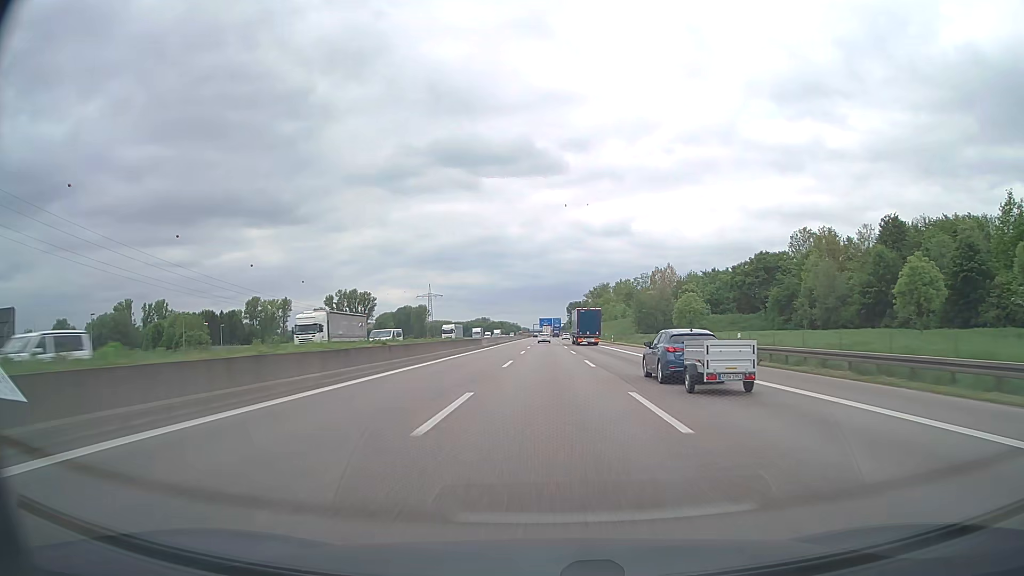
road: motorway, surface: asphalt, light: Day
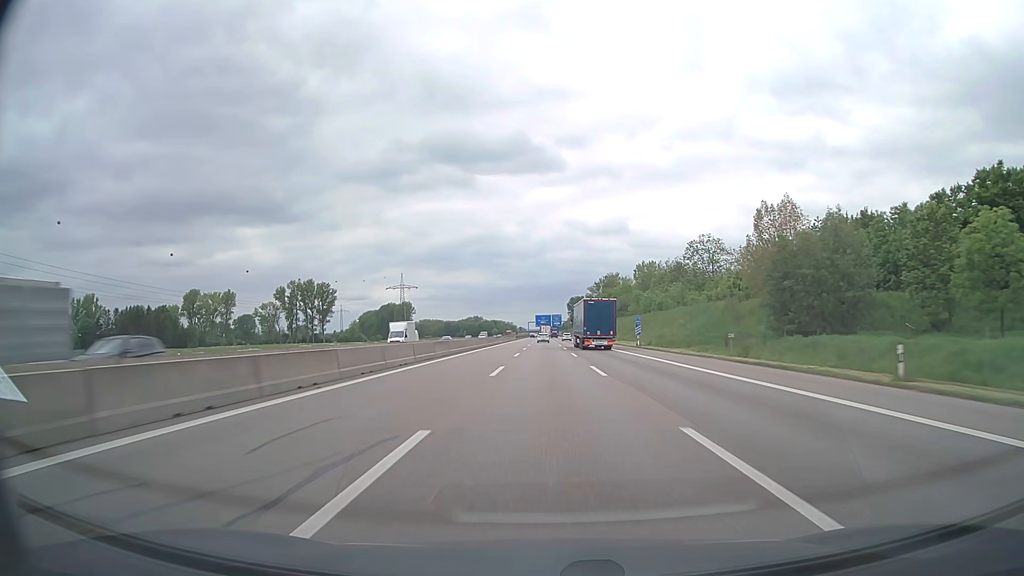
(+0.1, +78.1) m; 0°
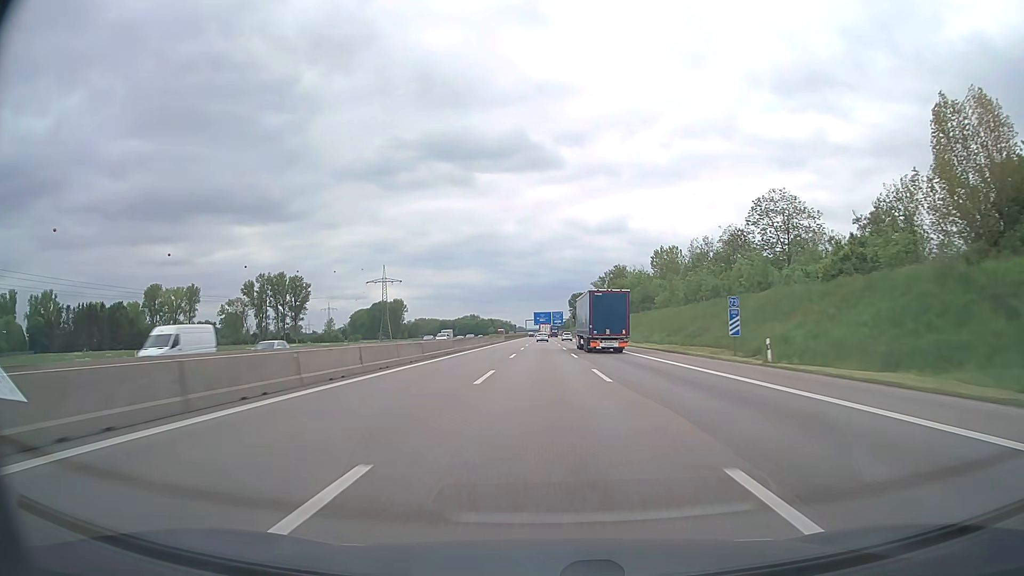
(+0.1, +39.2) m; 0°
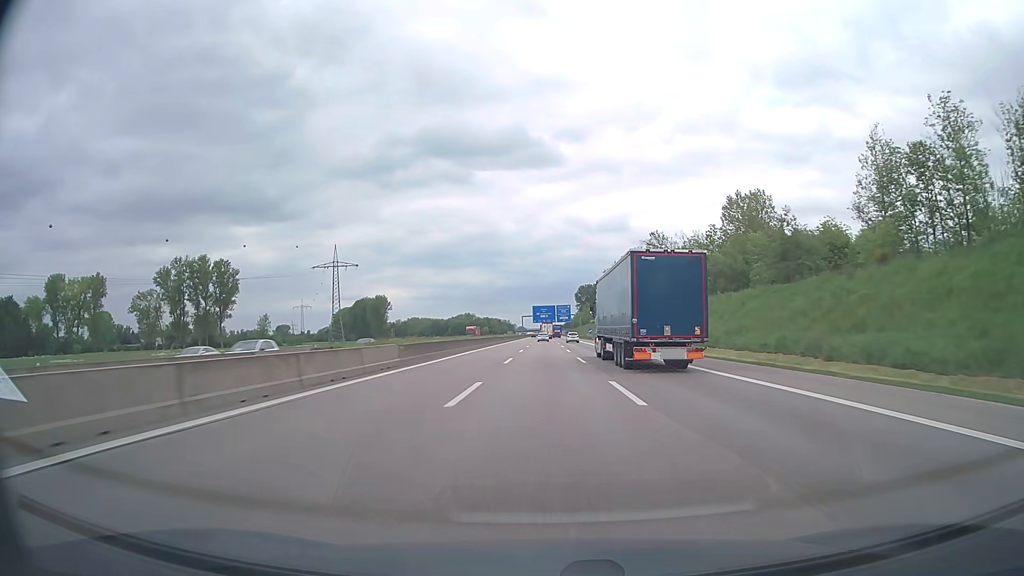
(-0.2, +78.4) m; 0°
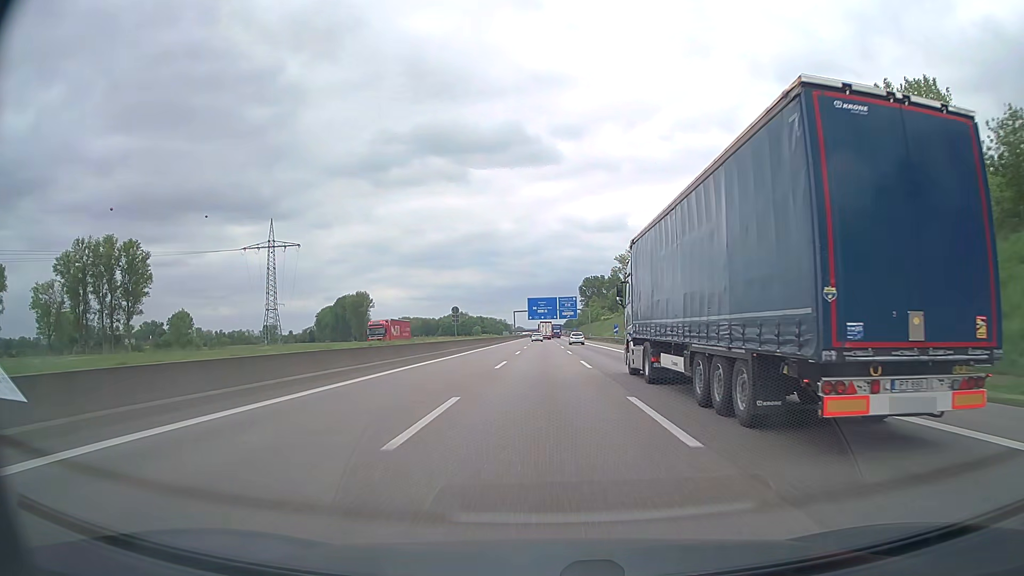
(+0.1, +58.7) m; 0°
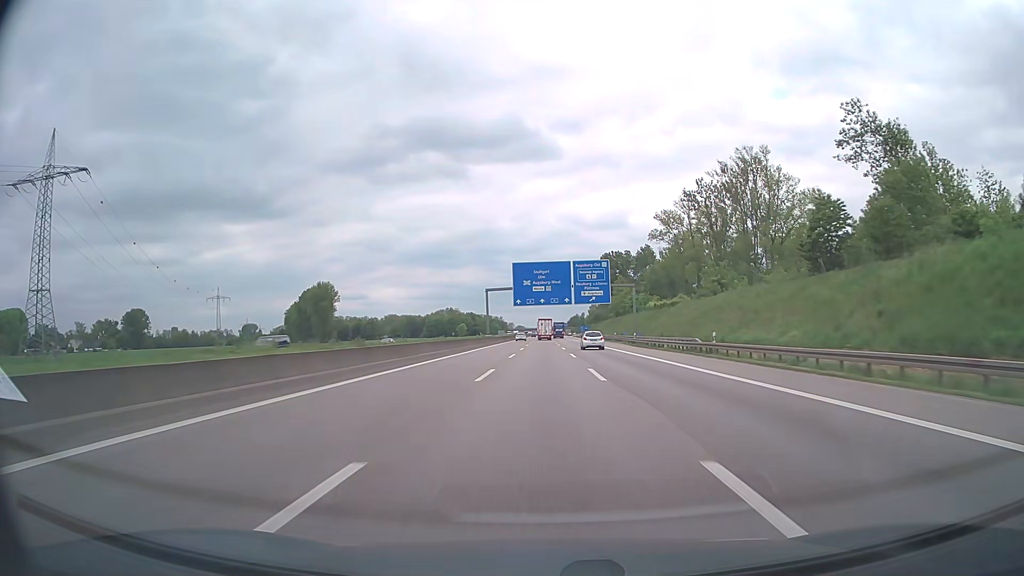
(+0.2, +97.5) m; 0°
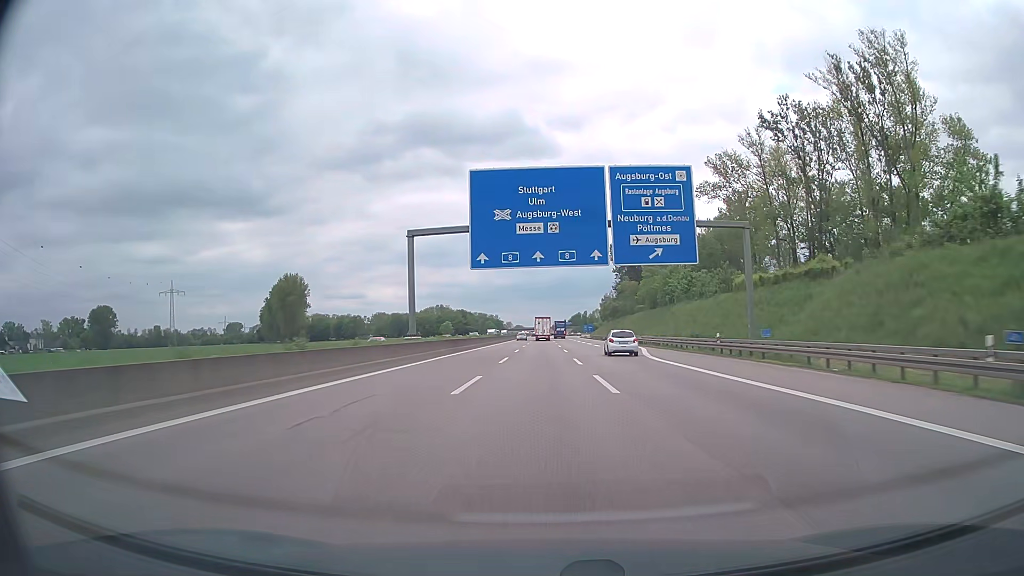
(0.0, +58.3) m; 0°
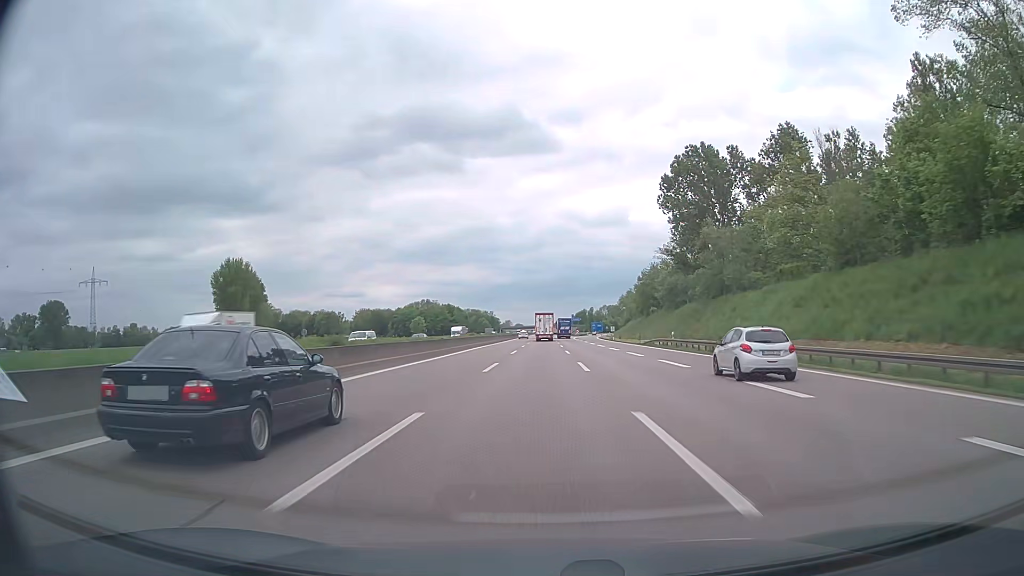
(0.0, +77.4) m; 0°
(0, +10) (0, +20) (0, +30) (0, +40) (0, +50) (0, +60) (0, +70) (0, +80) (0, +90) (0, +100) m
